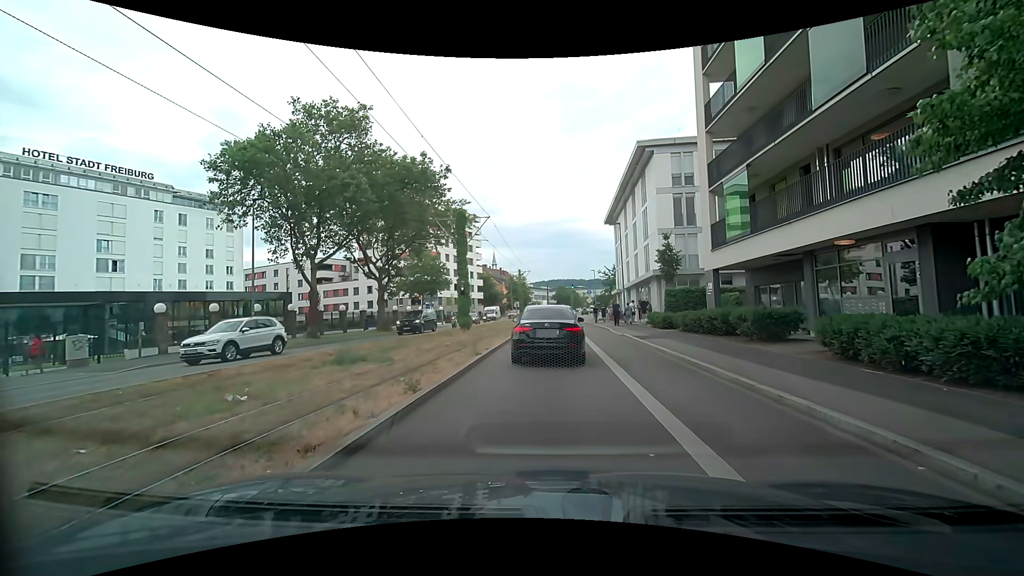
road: secondary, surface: asphalt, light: Day
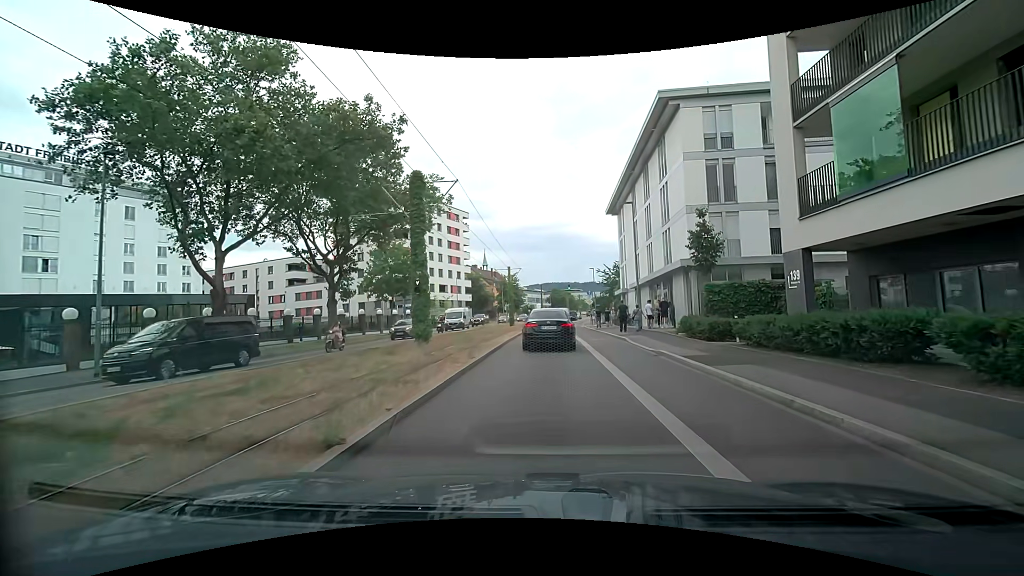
(+0.1, +9.4) m; 0°
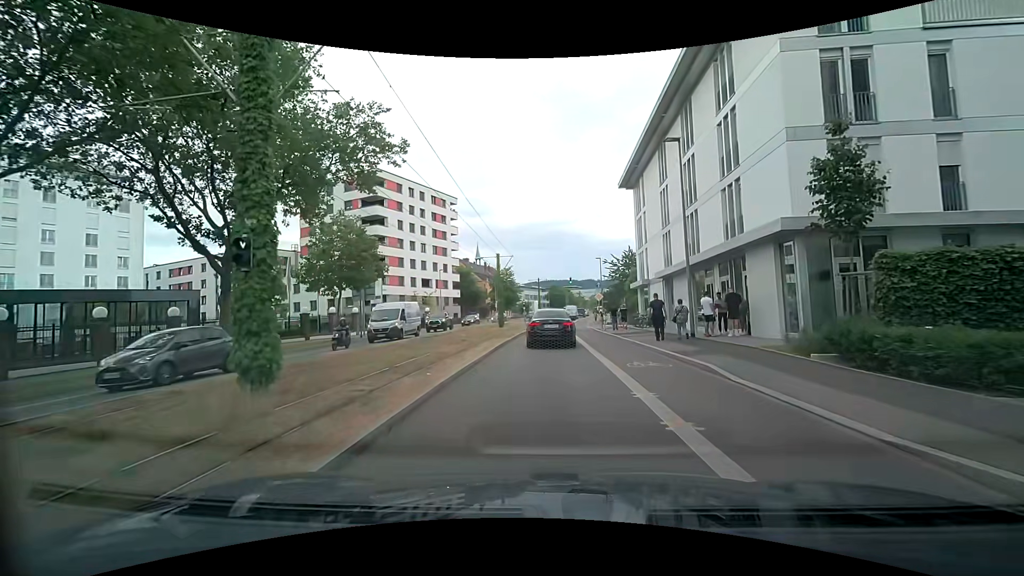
(+0.2, +11.8) m; +1°
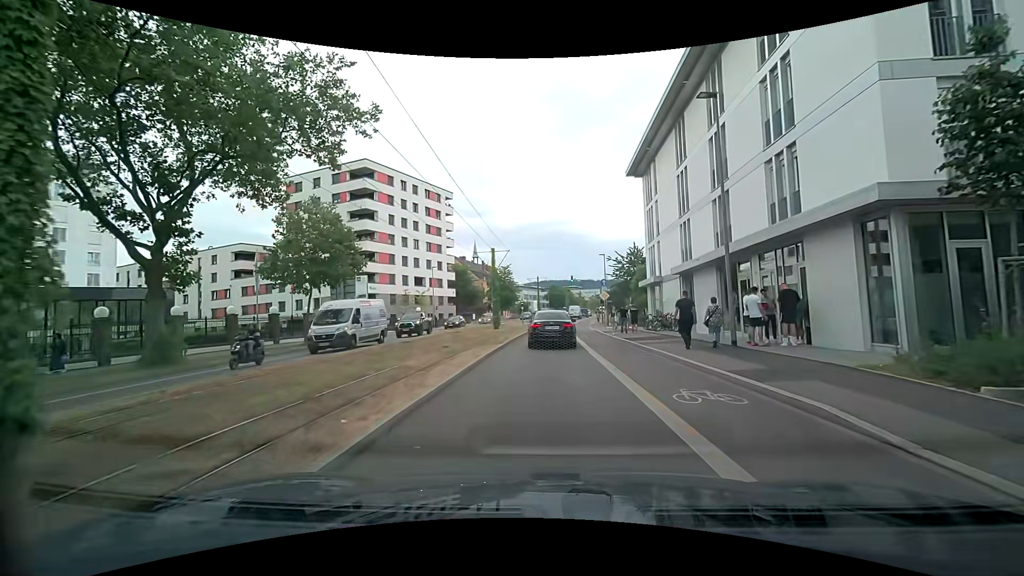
(0.0, +4.4) m; 0°
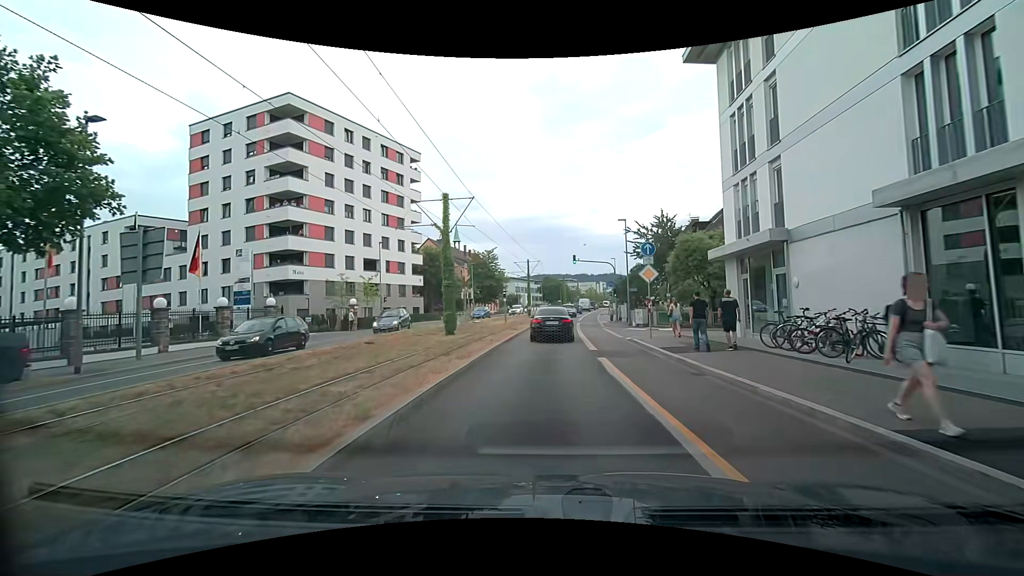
(-0.1, +19.0) m; 0°
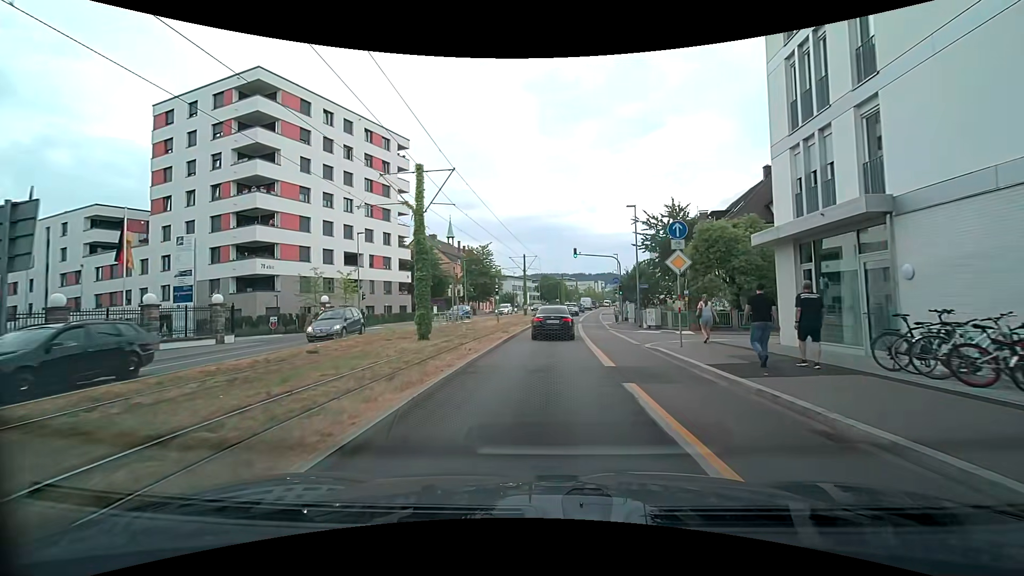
(0.0, +5.0) m; 0°
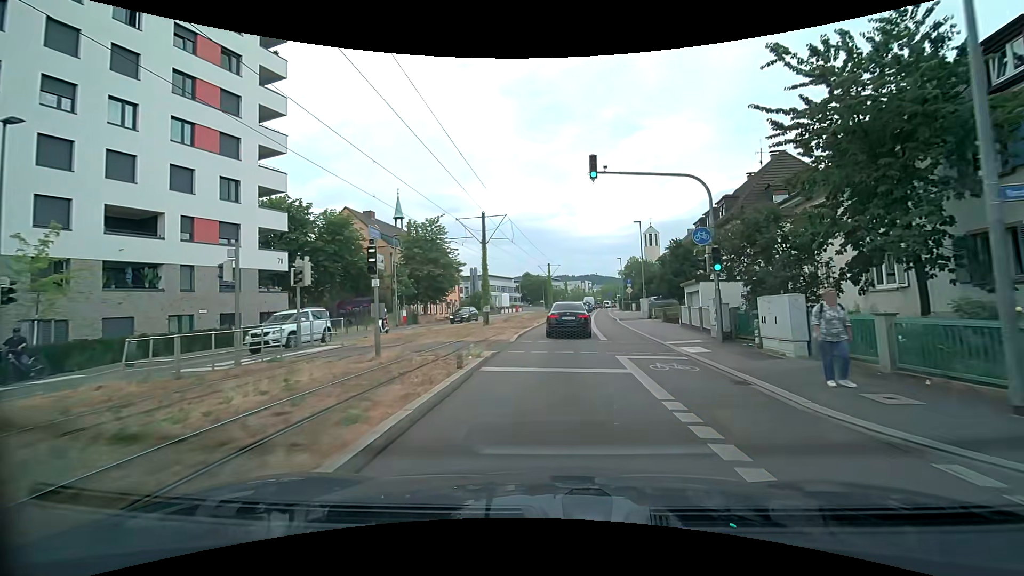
(+0.4, +27.2) m; +2°
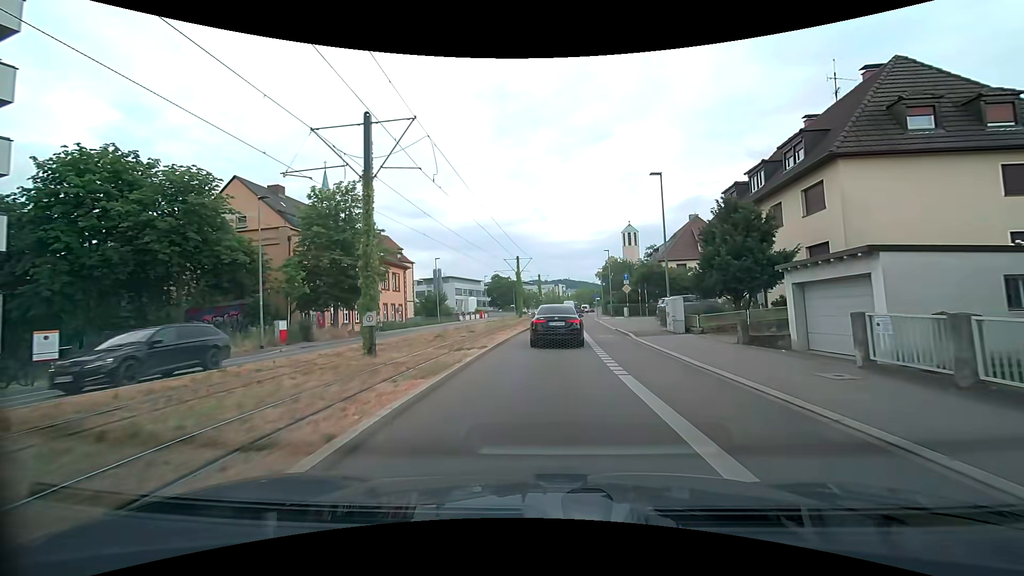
(+0.5, +16.9) m; +3°
